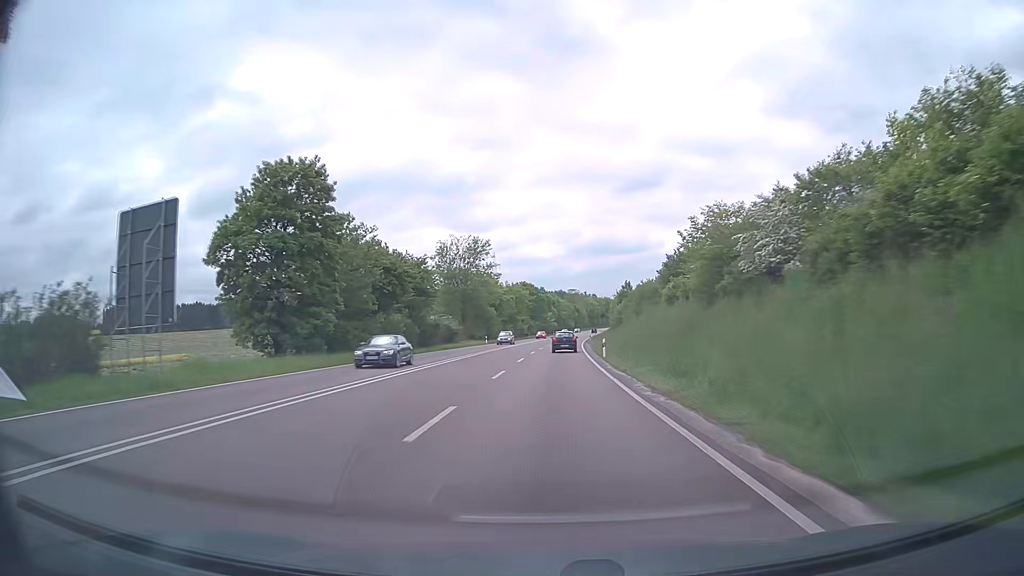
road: trunk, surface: asphalt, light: Day
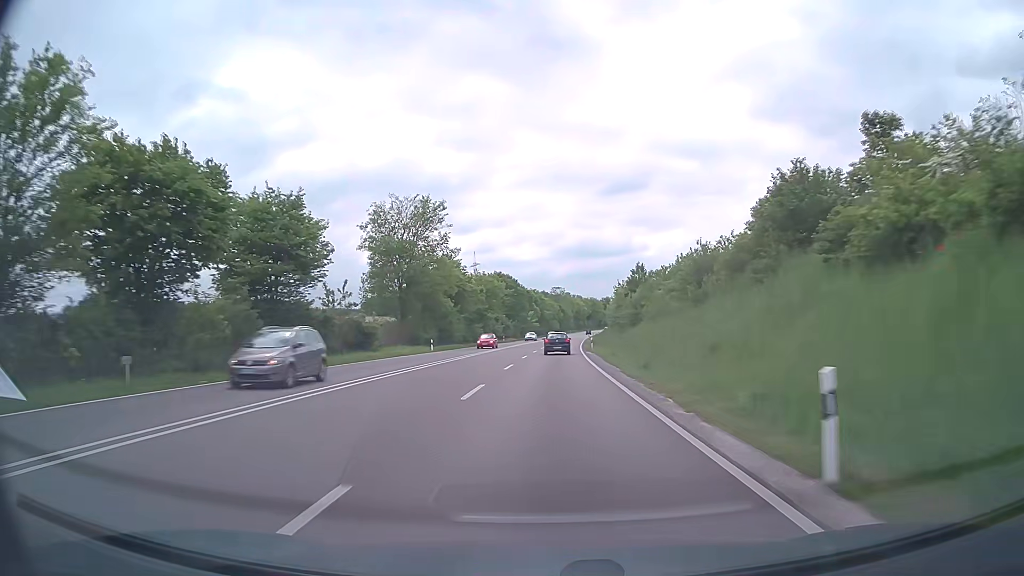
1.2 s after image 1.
(+0.5, +30.7) m; +2°
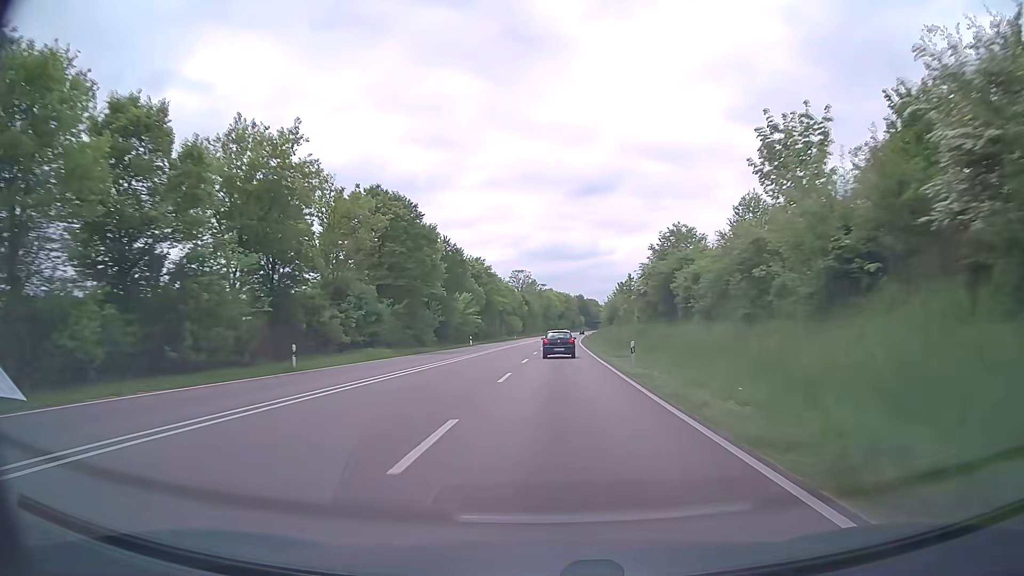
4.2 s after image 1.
(+2.4, +79.5) m; +3°
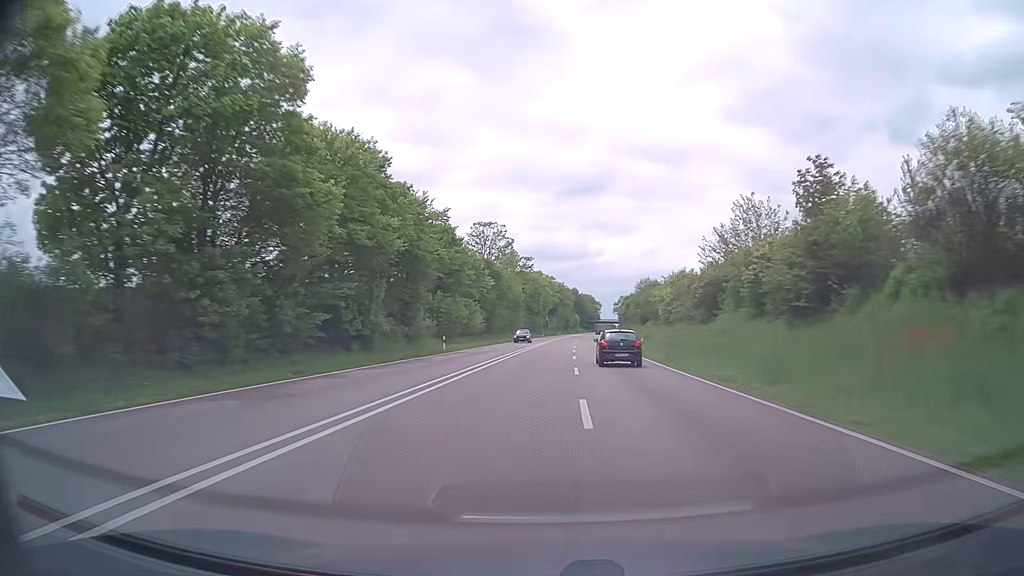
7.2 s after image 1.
(+0.4, +81.0) m; +1°
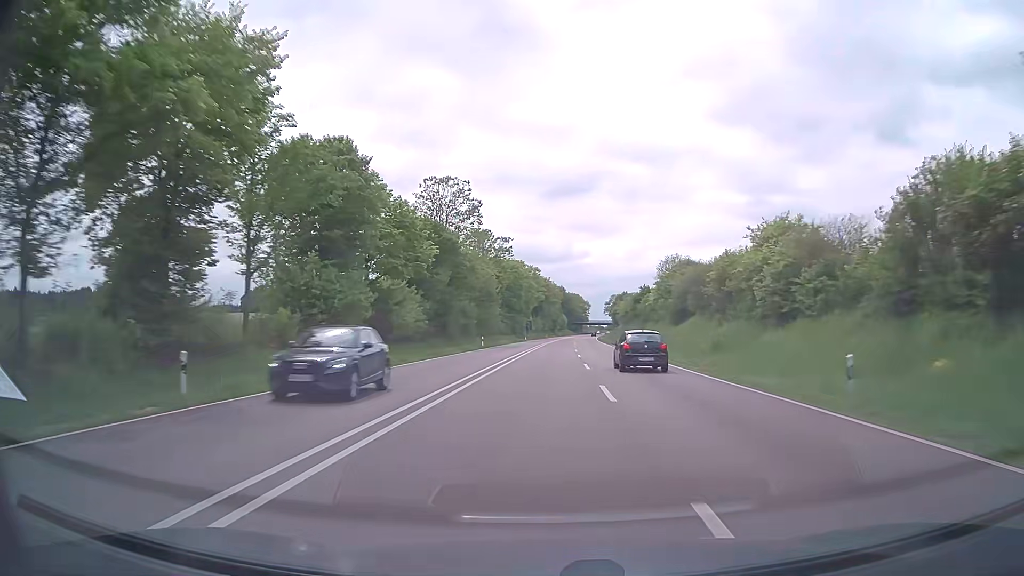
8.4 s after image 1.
(+0.3, +32.2) m; +1°
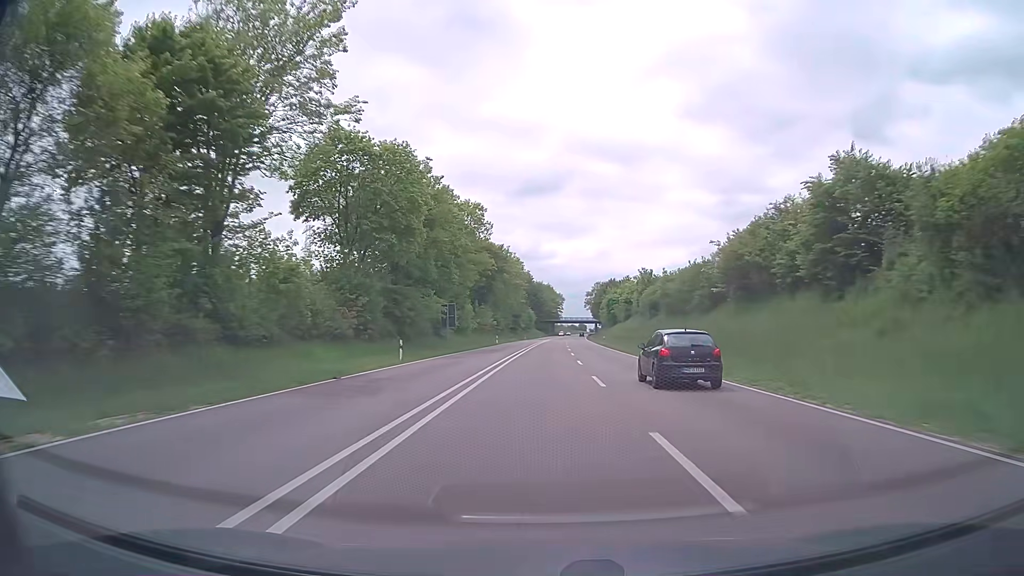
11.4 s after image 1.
(+2.4, +80.4) m; +3°
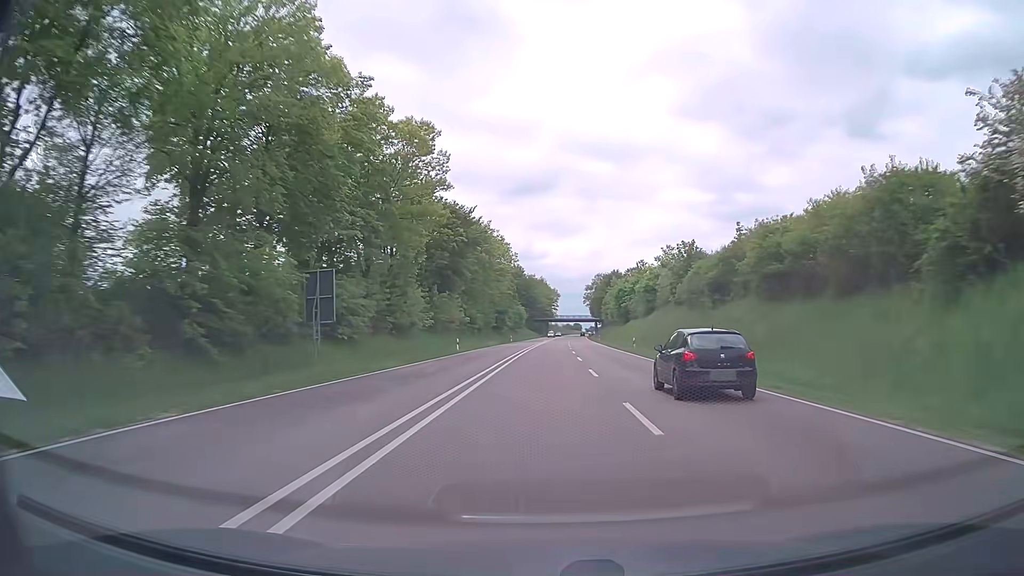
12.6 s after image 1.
(+0.1, +32.2) m; +1°
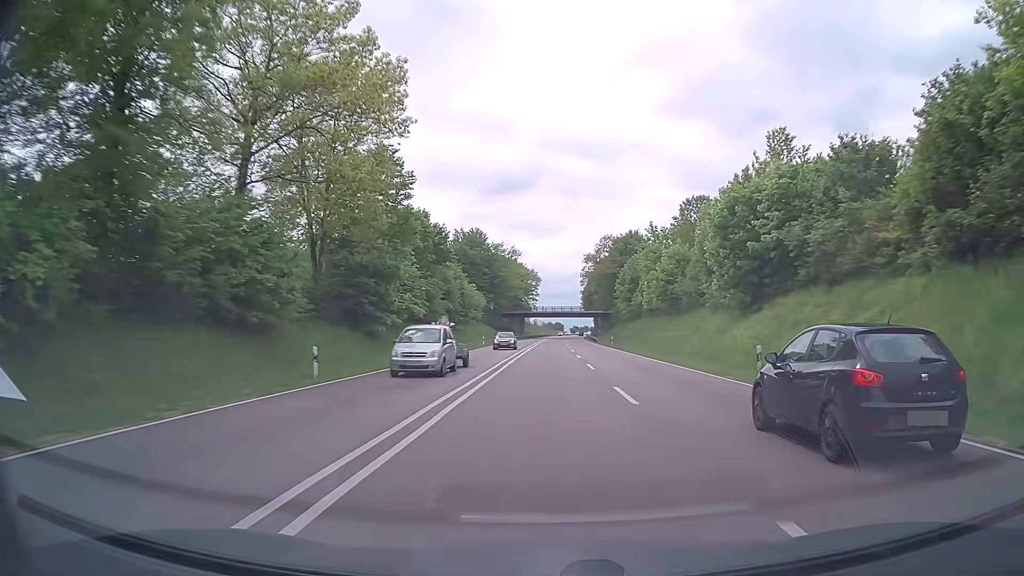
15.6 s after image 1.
(+0.9, +80.4) m; +2°
(0, +10) (0, +20) (0, +30) (0, +40) (0, +50) (0, +60) (+1, +70) (+1, +80) (+1, +90) (+1, +100) m
